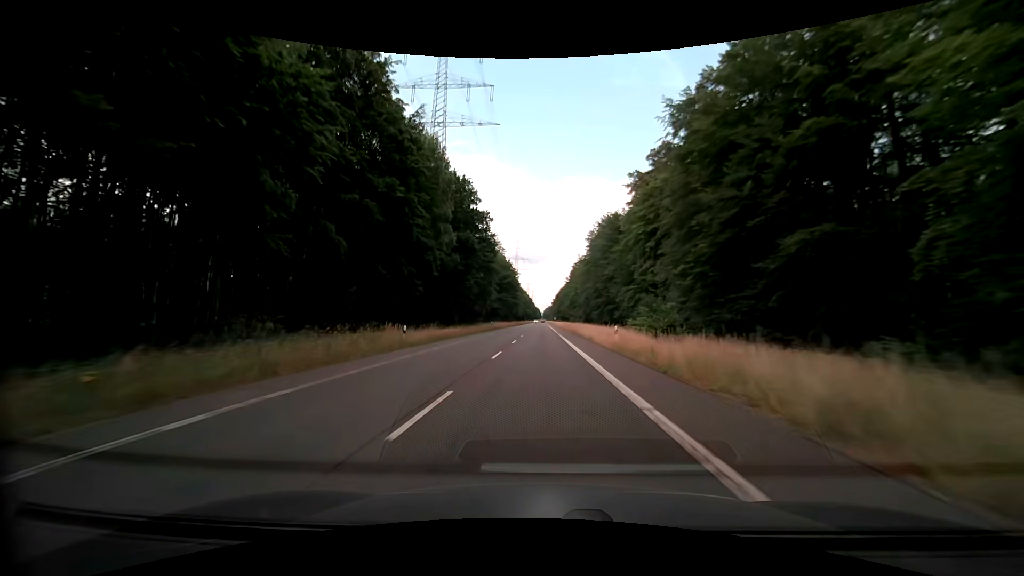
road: secondary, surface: asphalt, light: Day
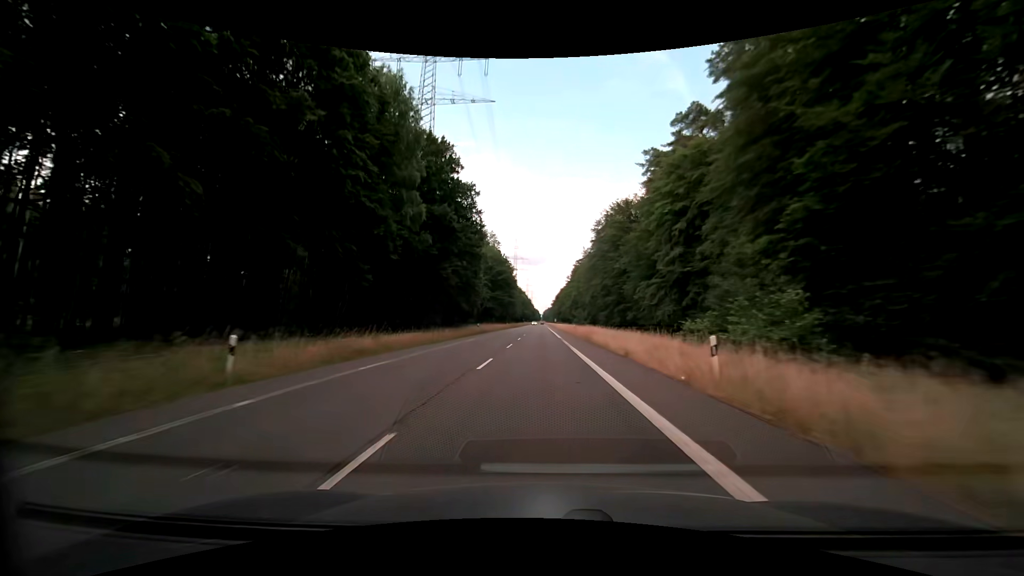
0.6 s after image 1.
(0.0, +15.5) m; 0°
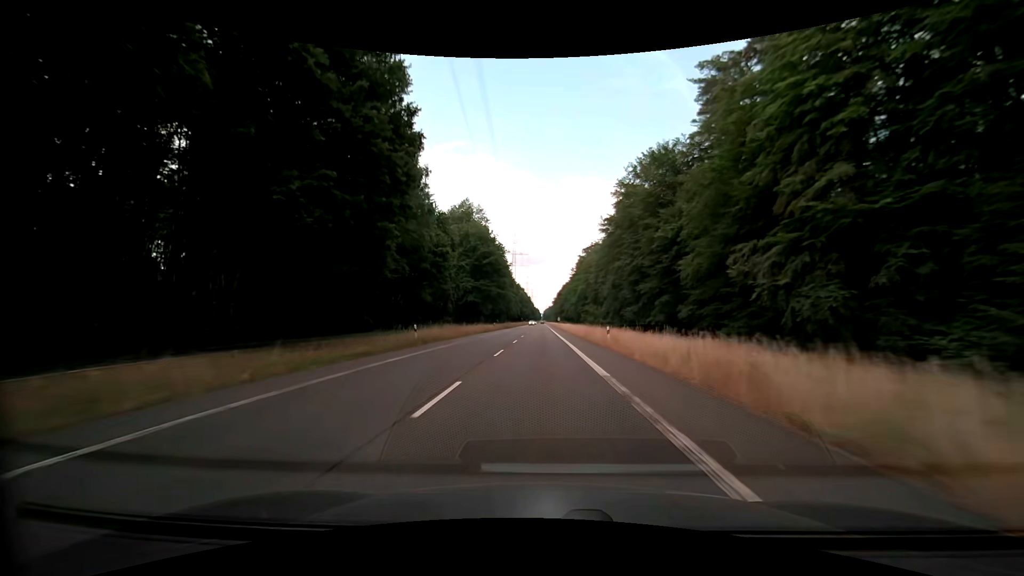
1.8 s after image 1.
(0.0, +31.0) m; 0°
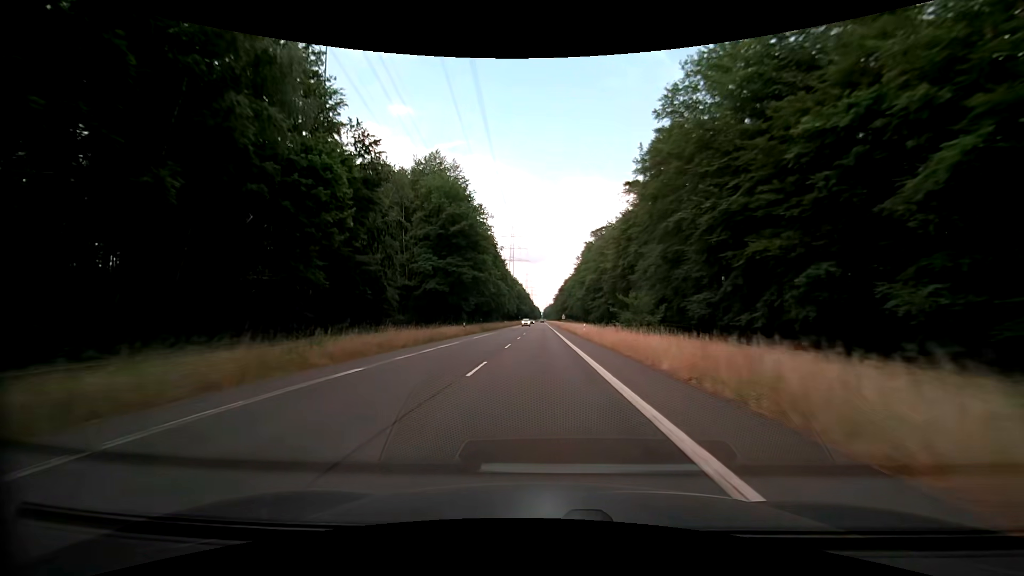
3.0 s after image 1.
(0.0, +31.0) m; 0°
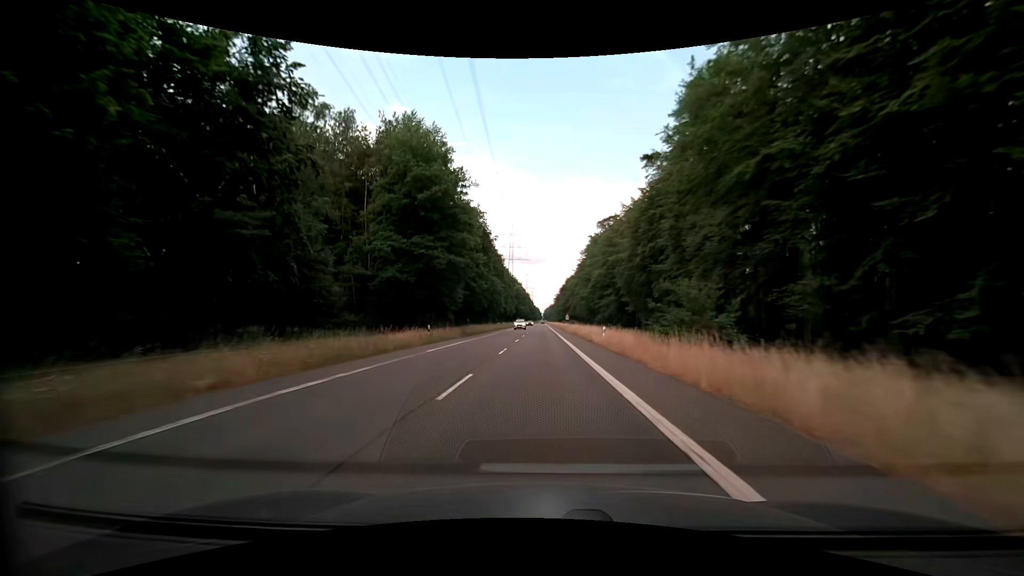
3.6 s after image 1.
(0.0, +15.5) m; 0°
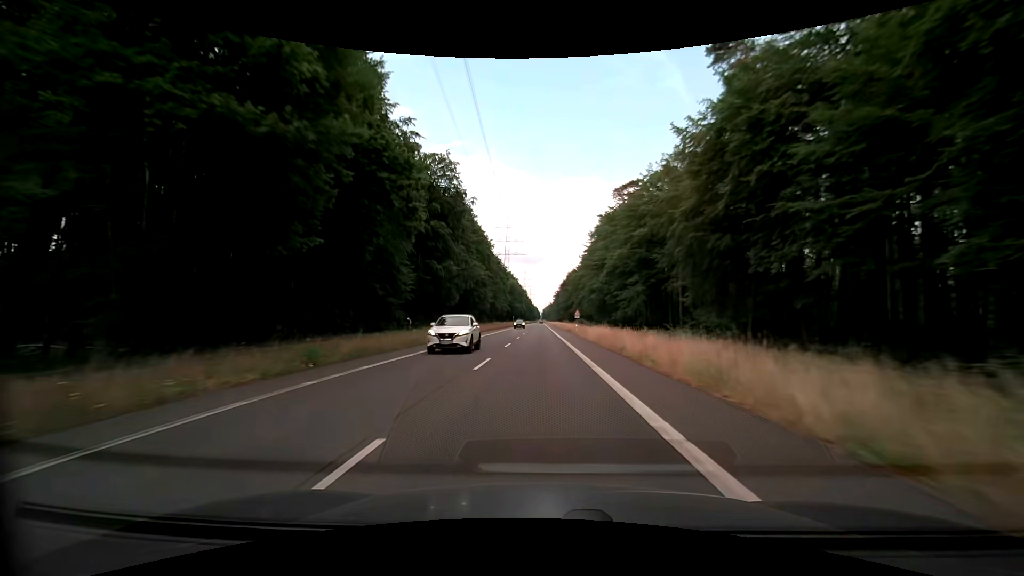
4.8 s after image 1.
(+0.1, +30.8) m; 0°
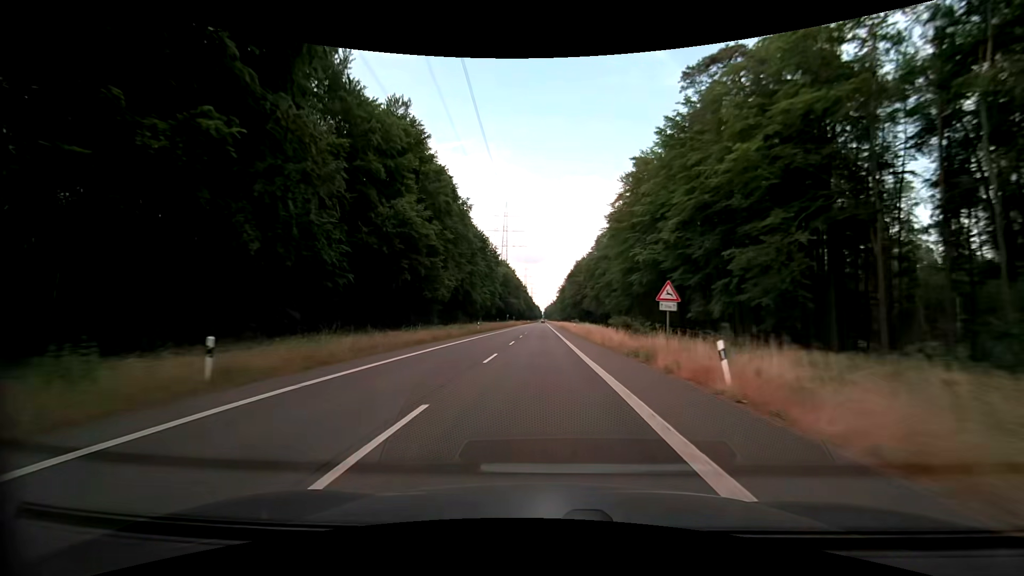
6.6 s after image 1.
(0.0, +45.6) m; 0°
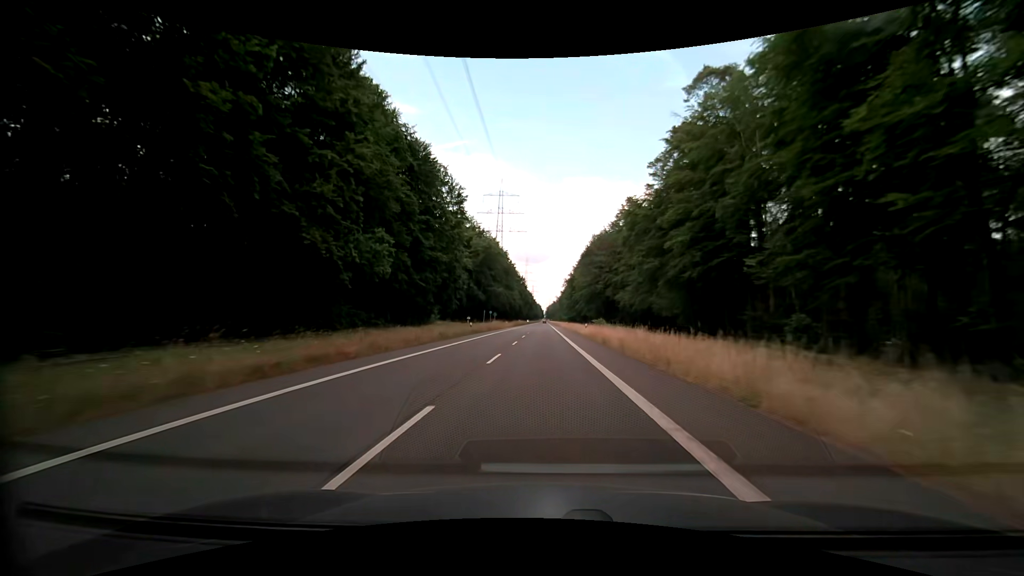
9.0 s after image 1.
(-0.2, +60.0) m; 0°
(0, +10) (0, +20) (0, +30) (0, +40) (0, +50) (0, +60) (0, +70) (0, +80) (0, +90) (0, +100) m
